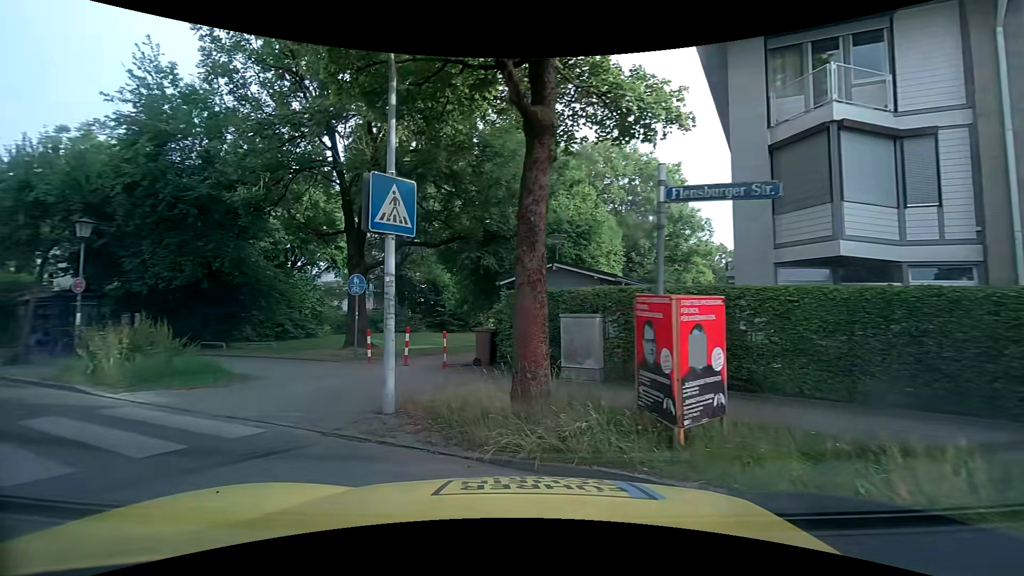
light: Day
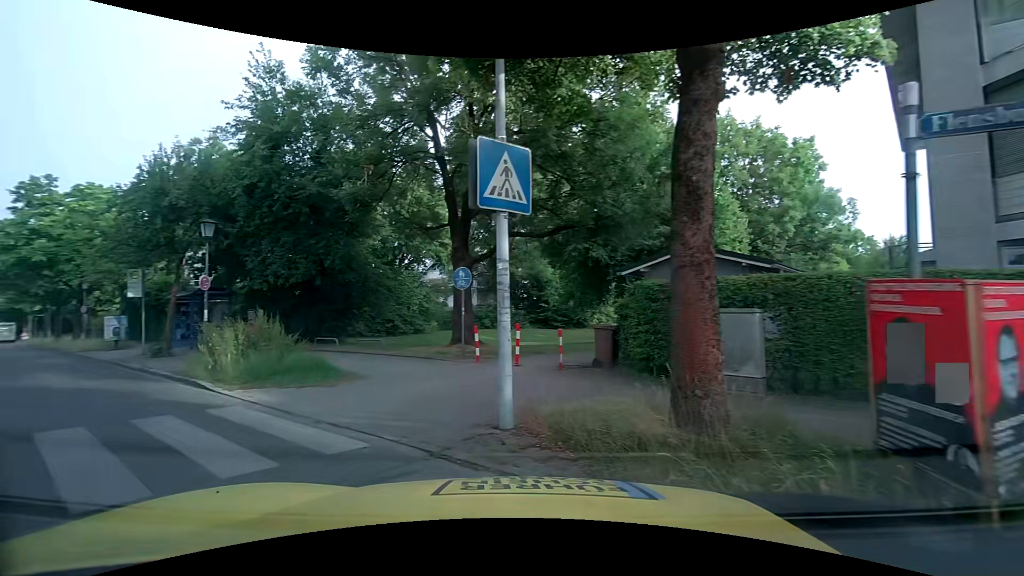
(-0.1, +1.5) m; -12°
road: tertiary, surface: asphalt
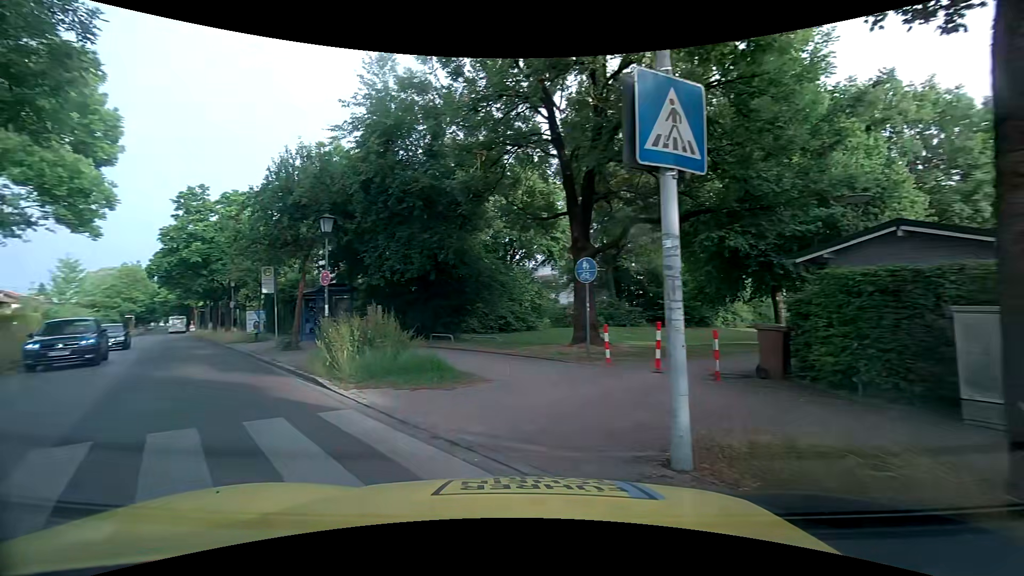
(-0.2, +1.5) m; -12°
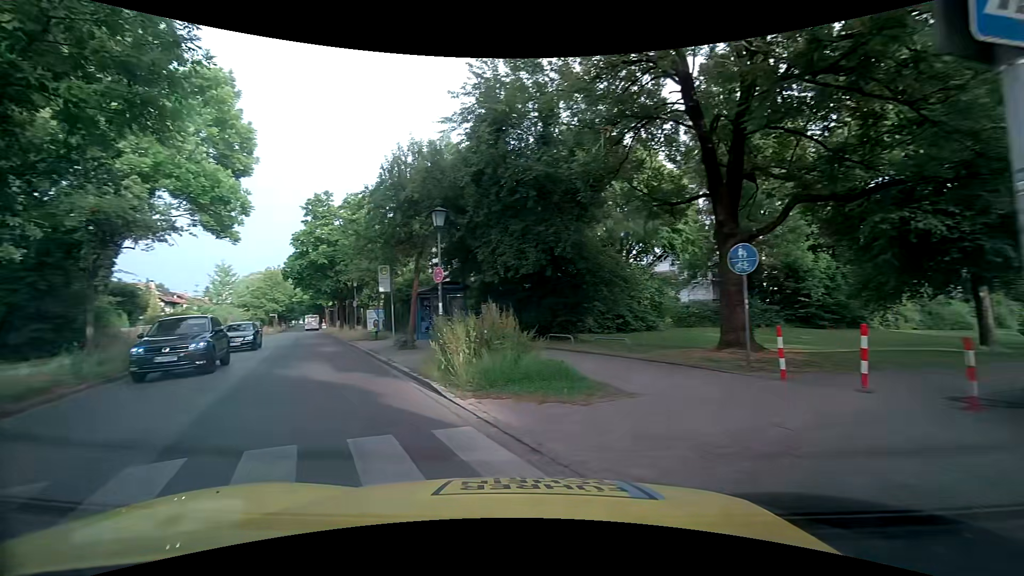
(-0.2, +1.6) m; -14°
